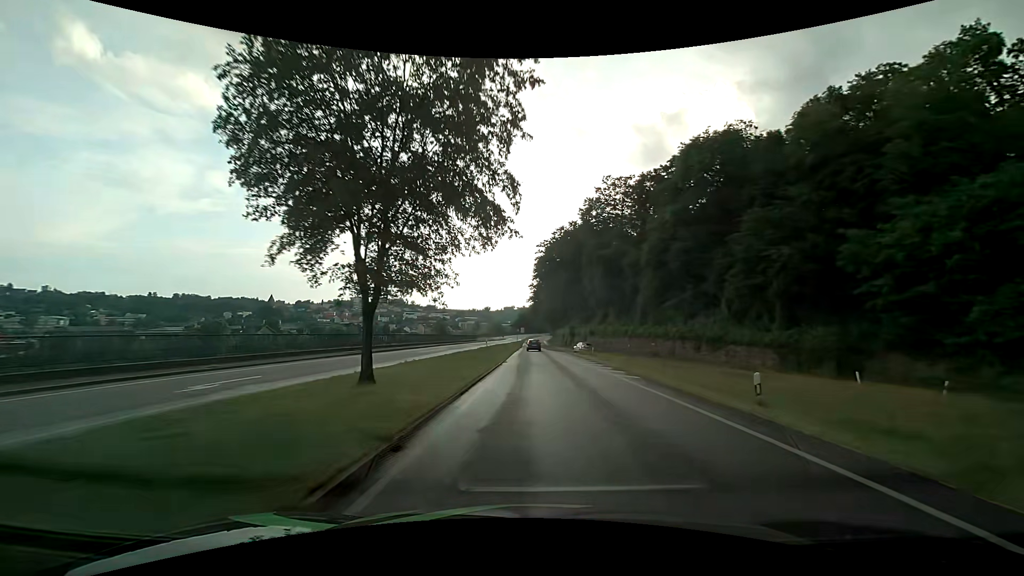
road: primary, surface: asphalt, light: Day
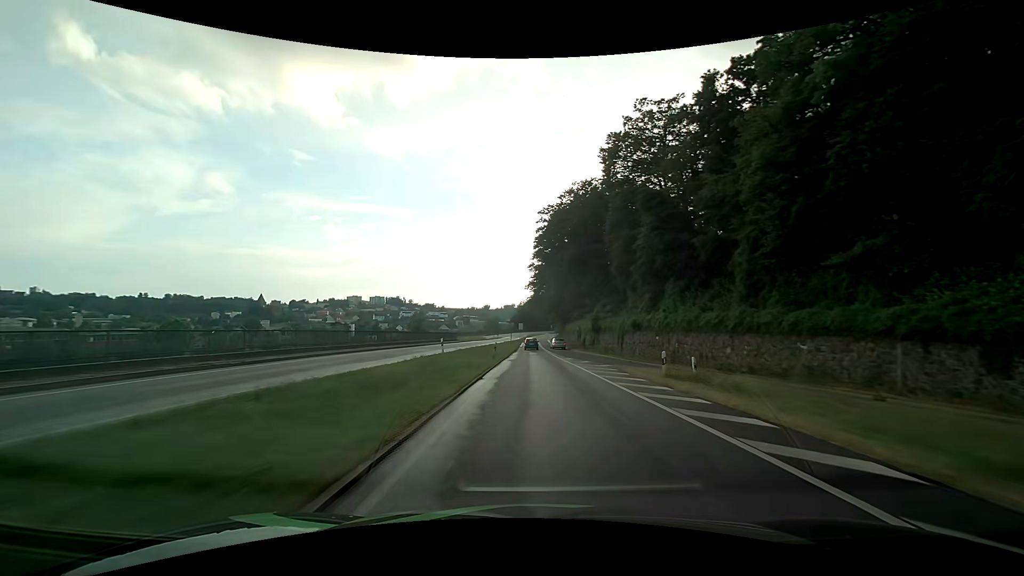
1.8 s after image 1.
(0.0, +29.4) m; 0°
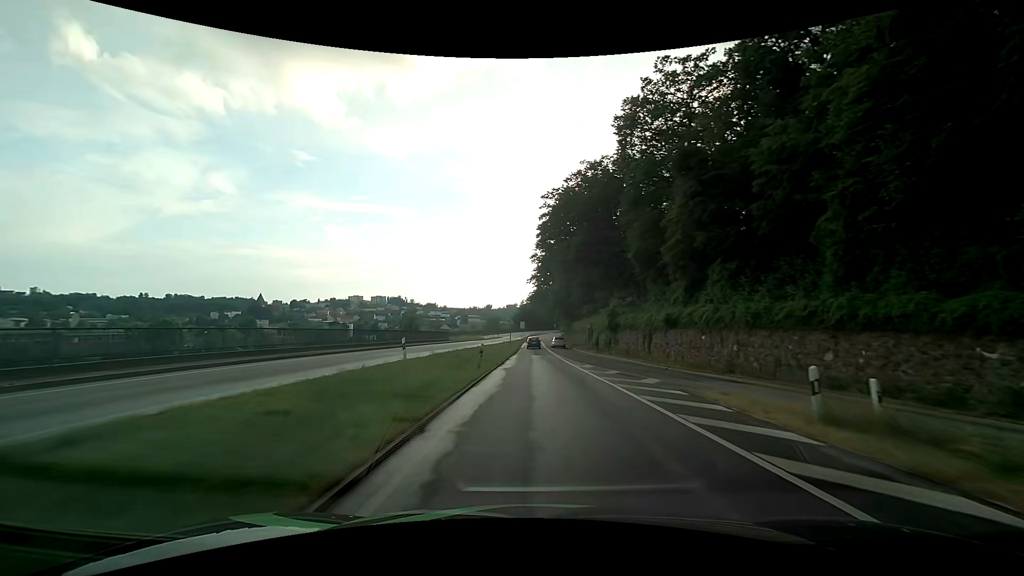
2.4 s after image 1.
(0.0, +9.4) m; 0°
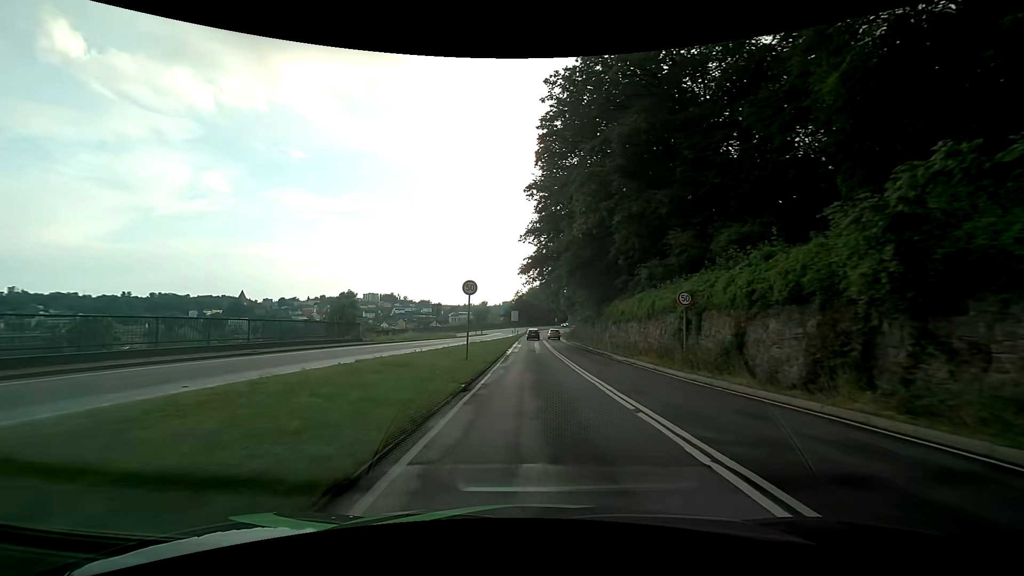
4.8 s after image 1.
(0.0, +34.1) m; 0°
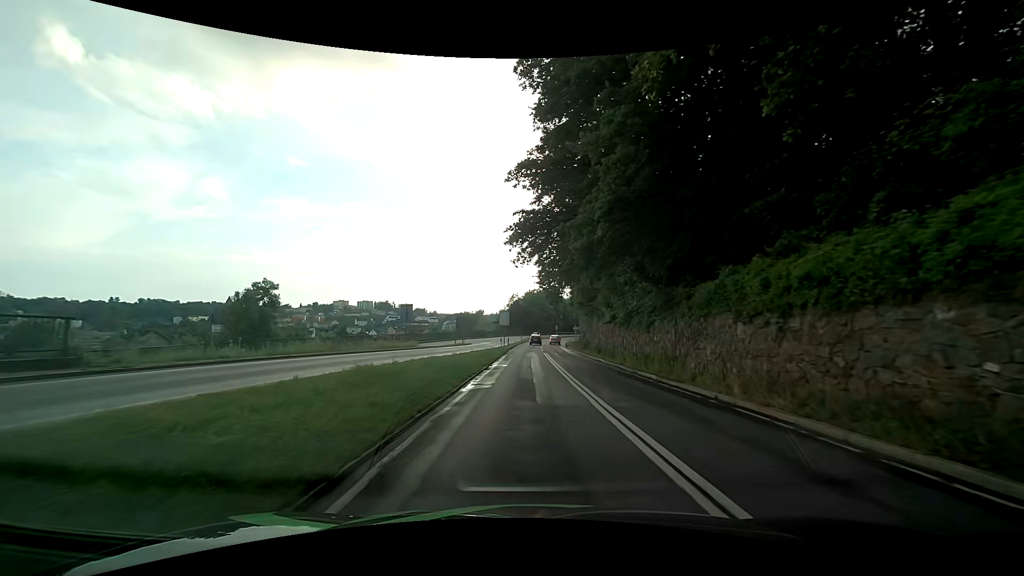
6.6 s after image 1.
(0.0, +20.9) m; 0°
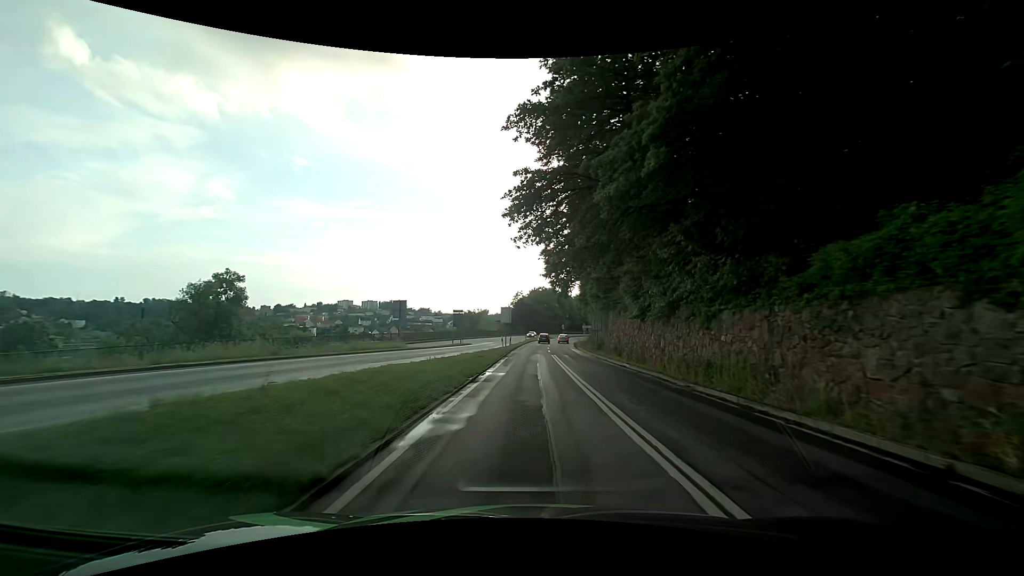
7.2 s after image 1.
(0.0, +6.8) m; -1°
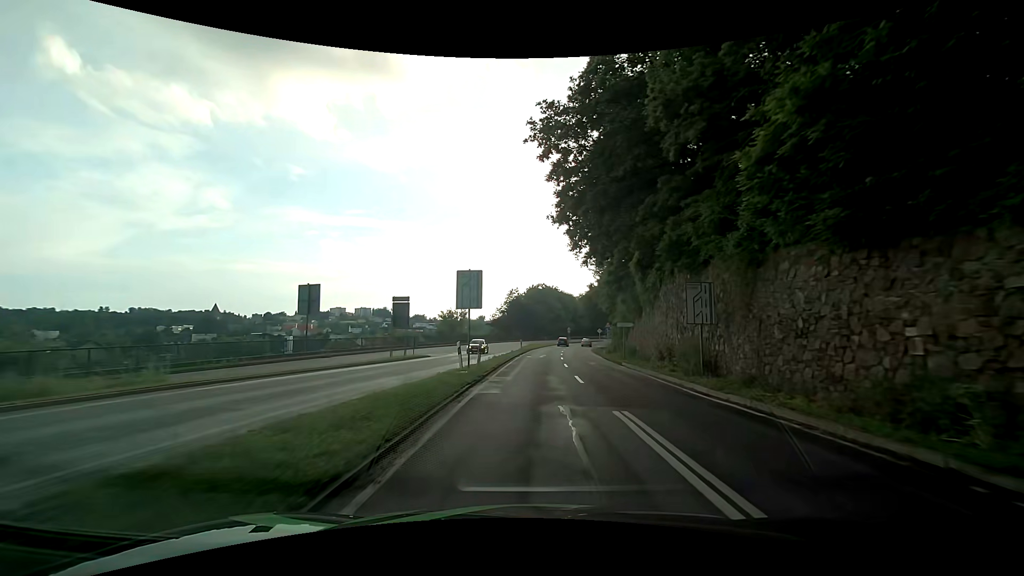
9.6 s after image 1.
(0.0, +27.7) m; +1°
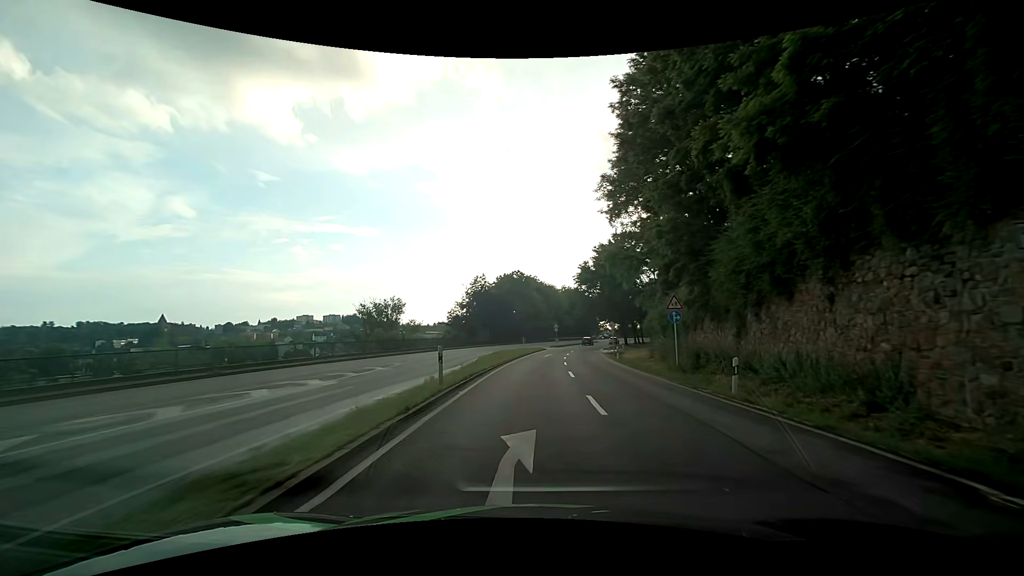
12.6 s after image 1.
(+0.3, +34.1) m; +3°
(0, +10) (0, +20) (+1, +30) (+2, +40) (+4, +50) (+5, +60) (+7, +70) (+9, +79) (+11, +89) (+13, +99) m
